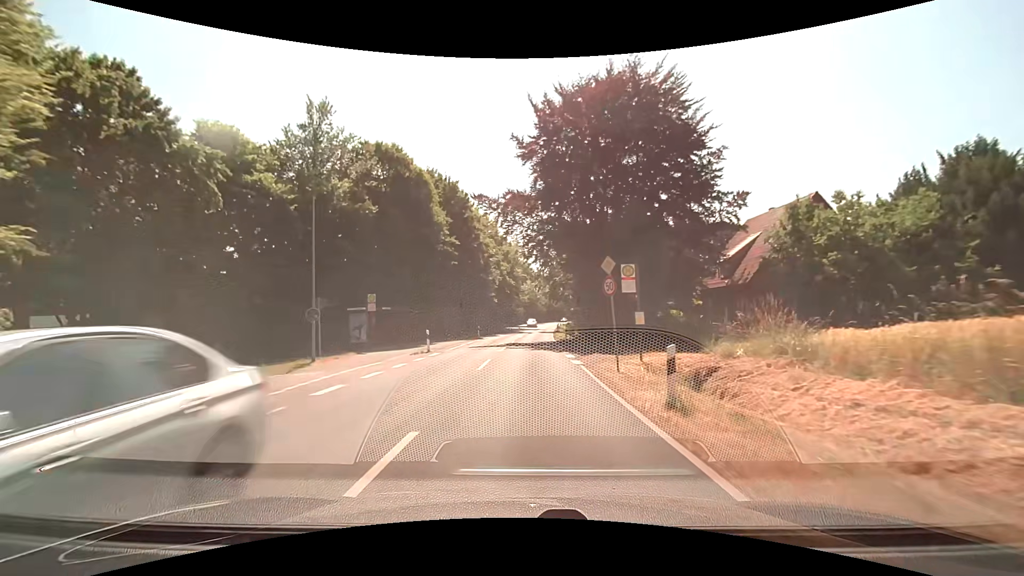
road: secondary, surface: asphalt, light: Day
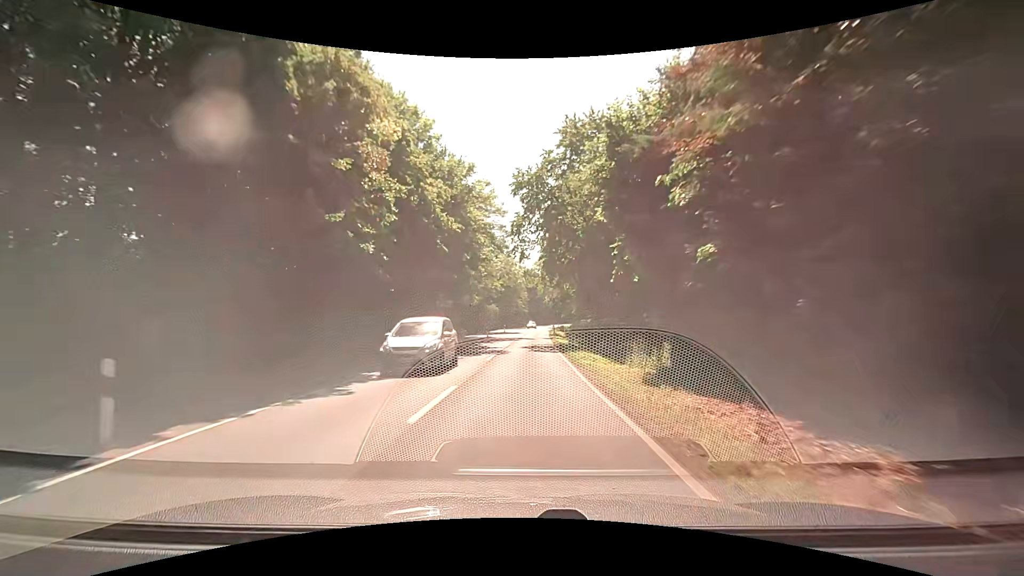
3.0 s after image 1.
(+0.8, +38.9) m; +2°
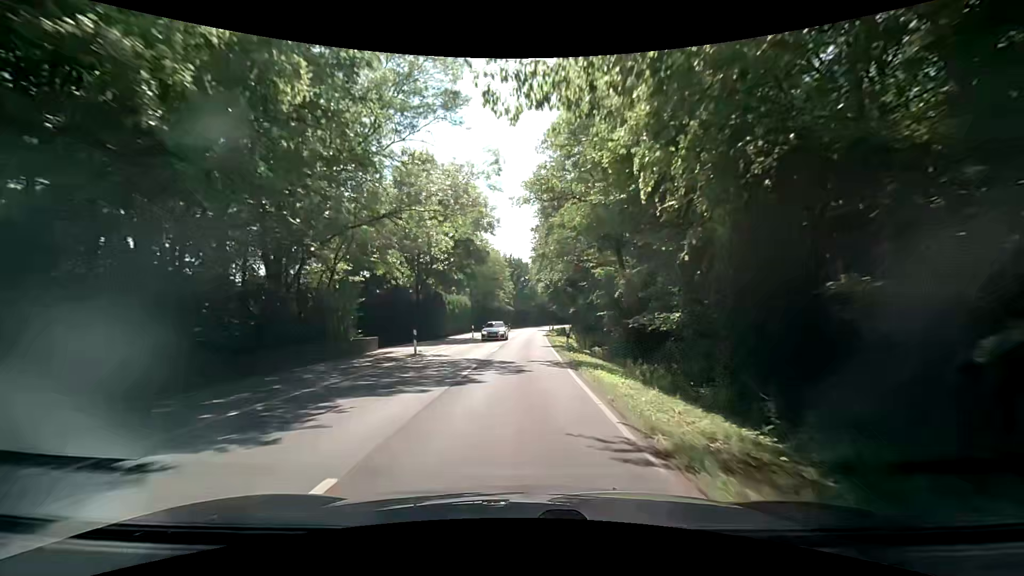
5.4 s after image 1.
(+0.6, +30.7) m; +3°
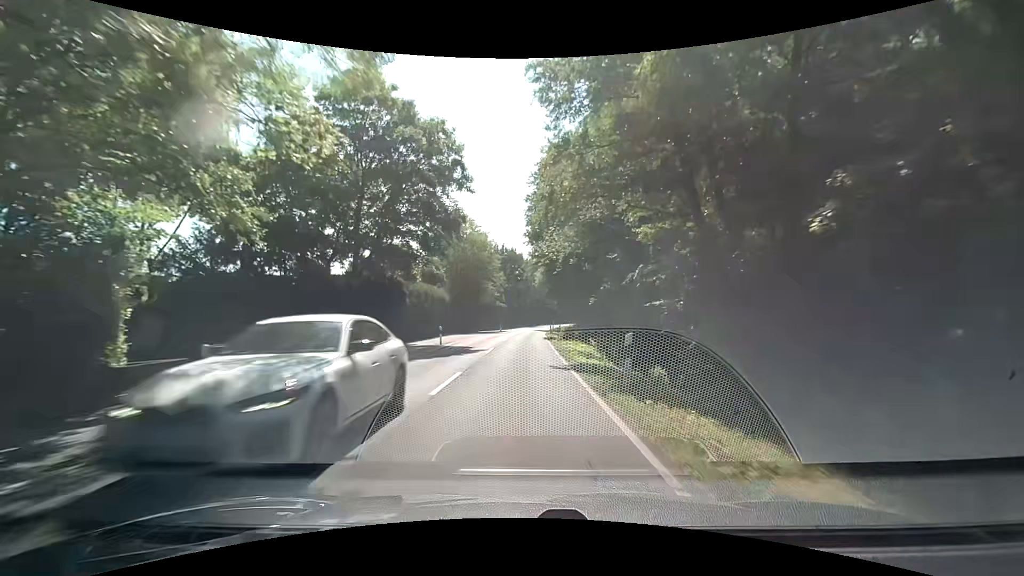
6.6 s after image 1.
(-0.3, +15.2) m; 0°
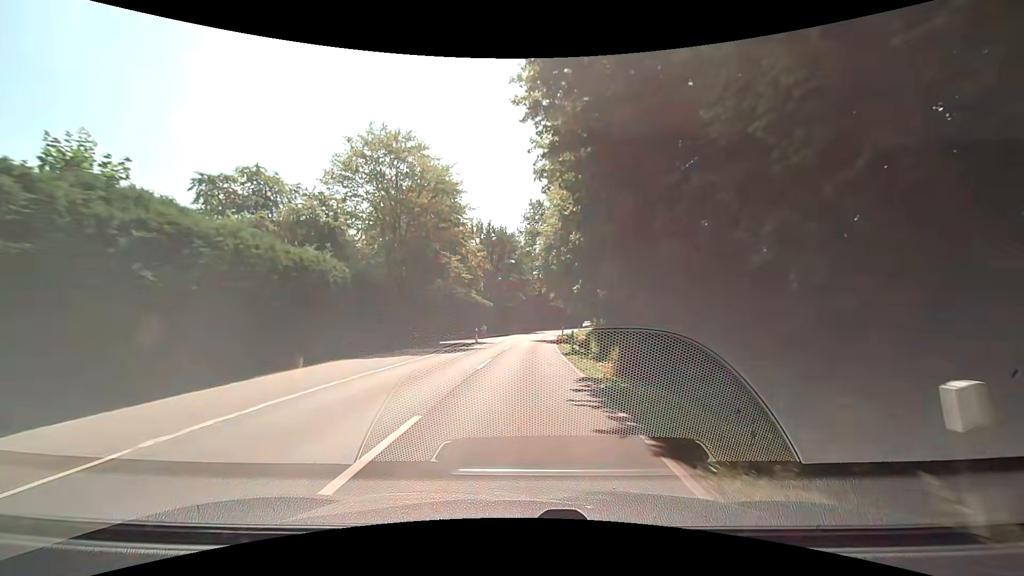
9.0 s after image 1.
(0.0, +30.1) m; +1°
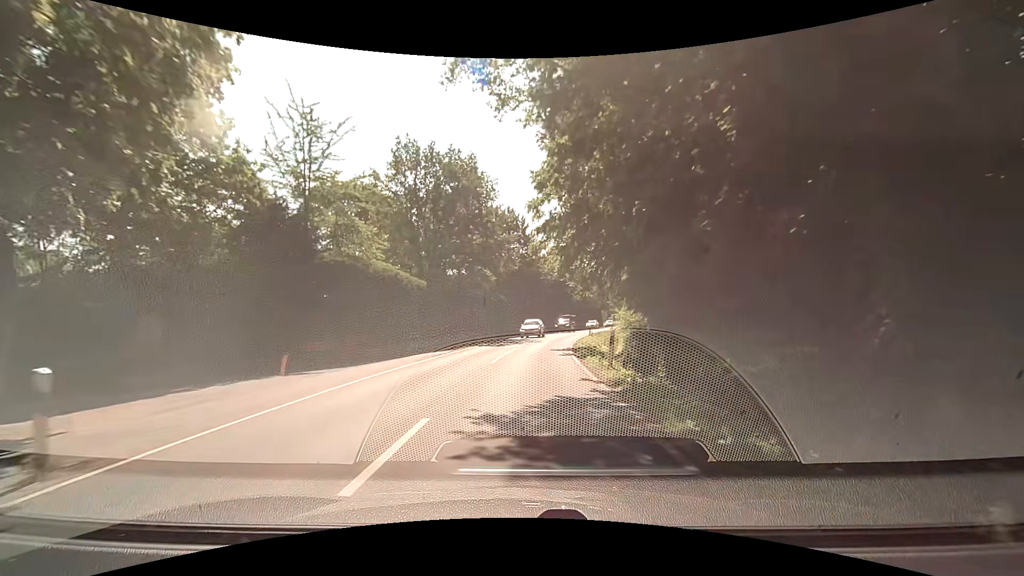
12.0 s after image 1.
(+0.1, +37.6) m; +1°
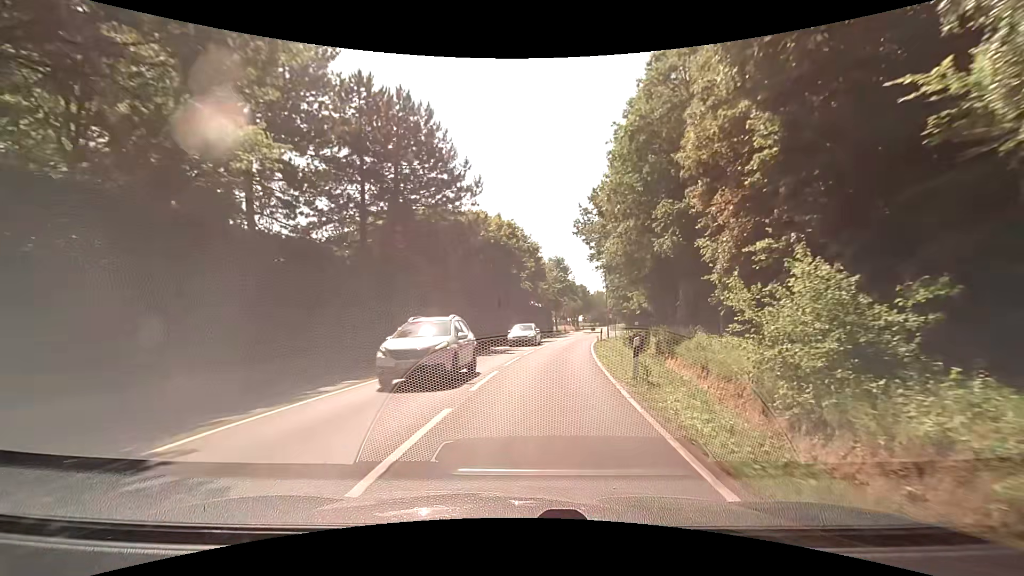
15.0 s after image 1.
(+1.9, +37.5) m; +8°
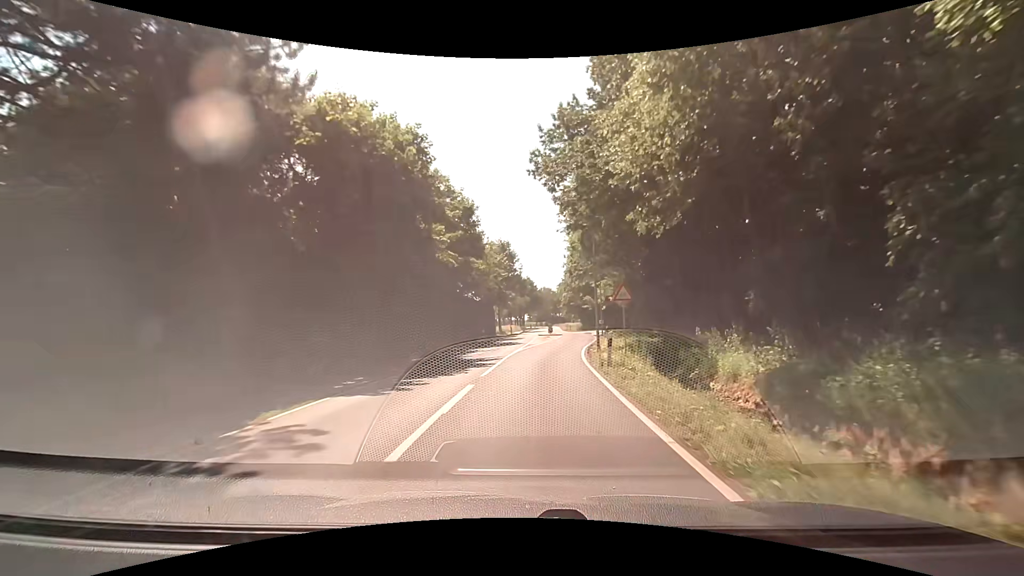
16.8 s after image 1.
(+1.3, +22.5) m; +6°
(0, +10) (+1, +20) (+2, +30) (+3, +40) (+5, +50) (+6, +60) (+6, +70) (+6, +80) (+6, +90) (+6, +100) m
